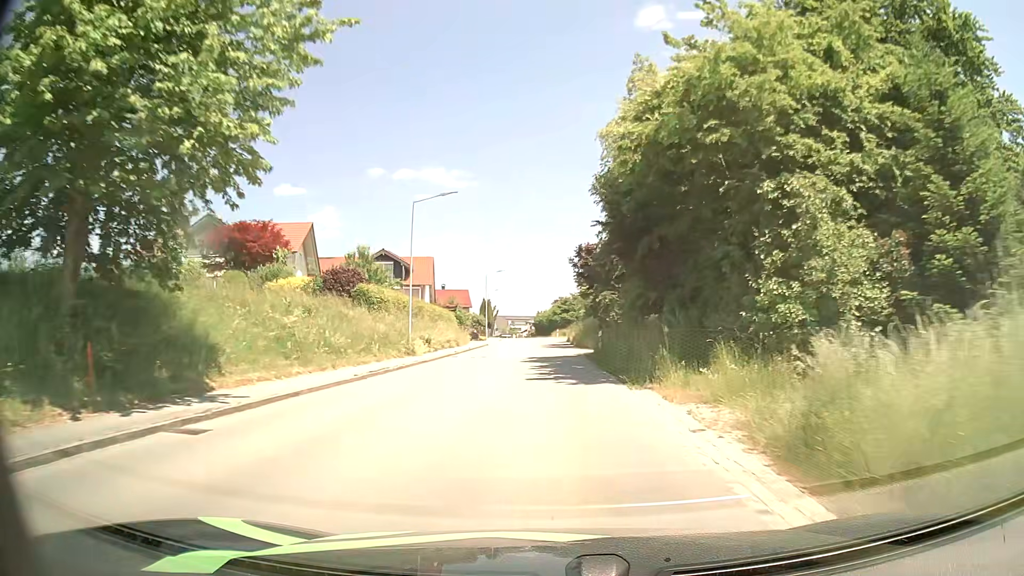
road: tertiary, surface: asphalt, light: Day
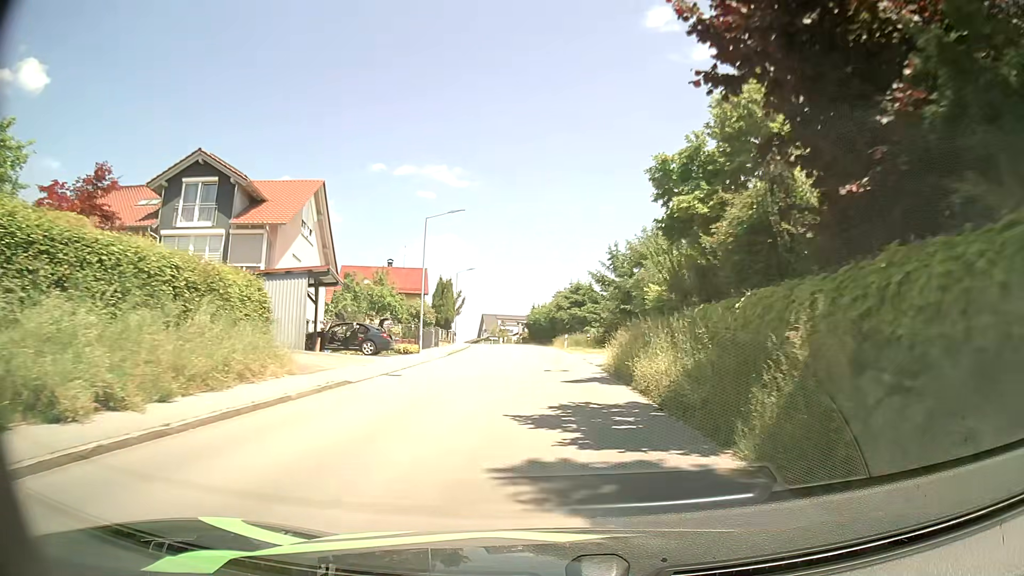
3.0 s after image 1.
(-0.3, +39.3) m; -1°
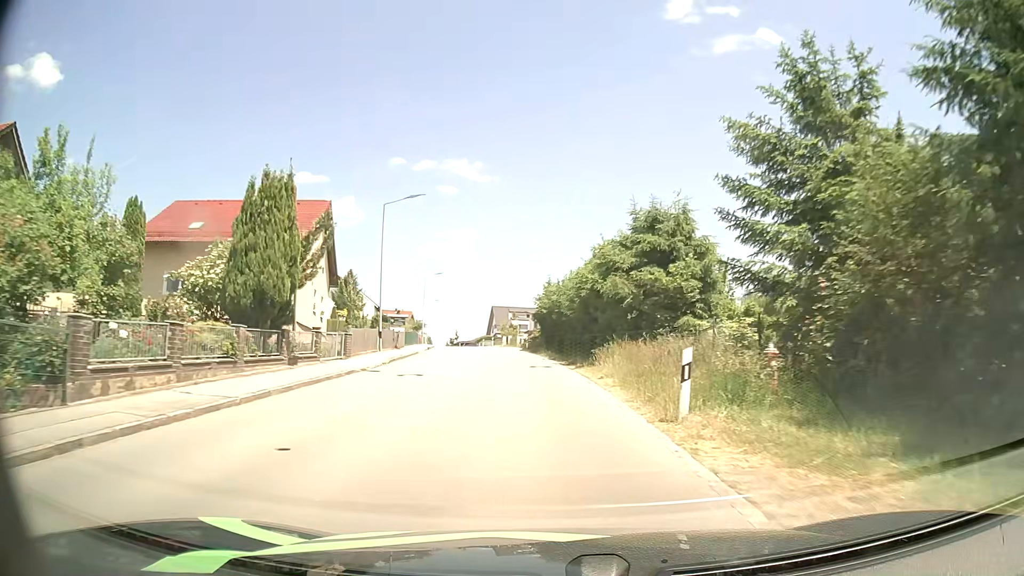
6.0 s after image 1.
(+0.3, +38.3) m; -1°
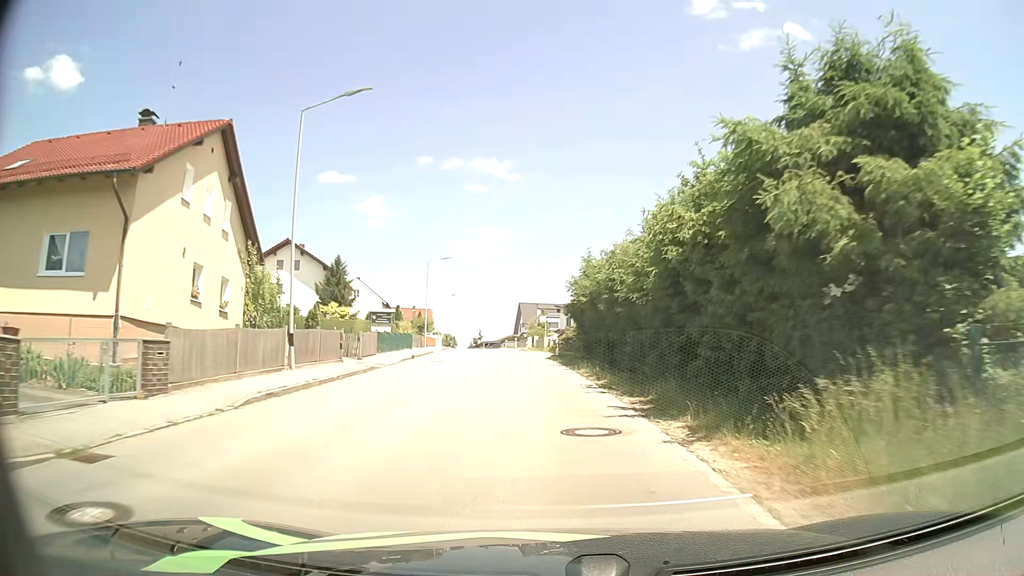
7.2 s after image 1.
(-0.4, +15.5) m; -3°
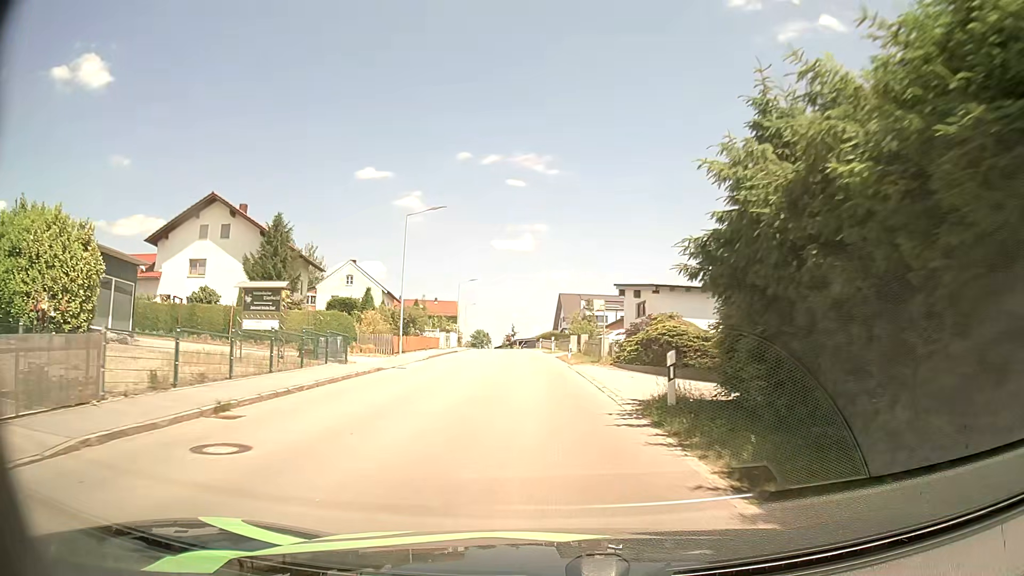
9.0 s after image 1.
(-0.7, +23.4) m; -3°
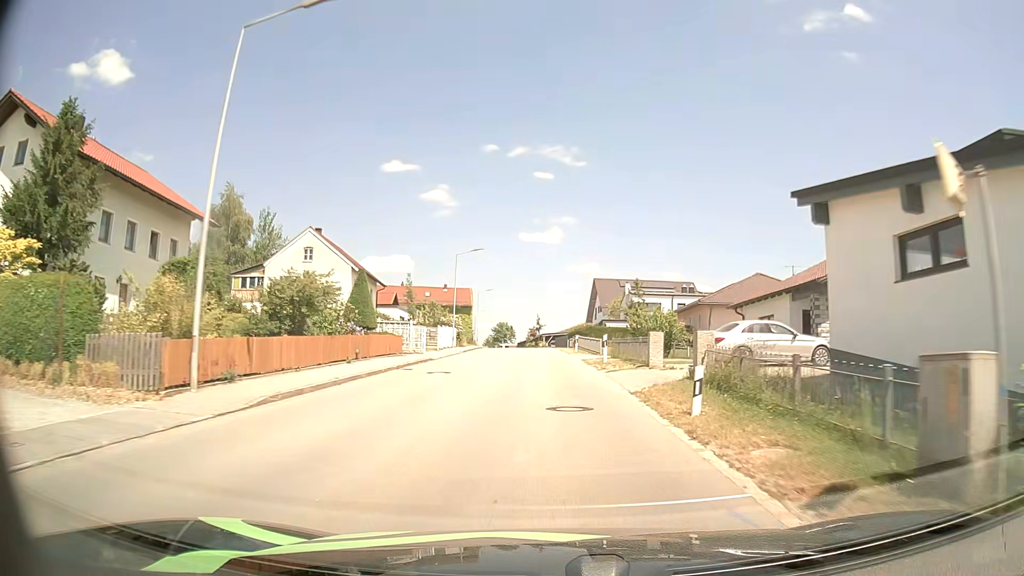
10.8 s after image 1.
(-0.7, +23.7) m; -2°
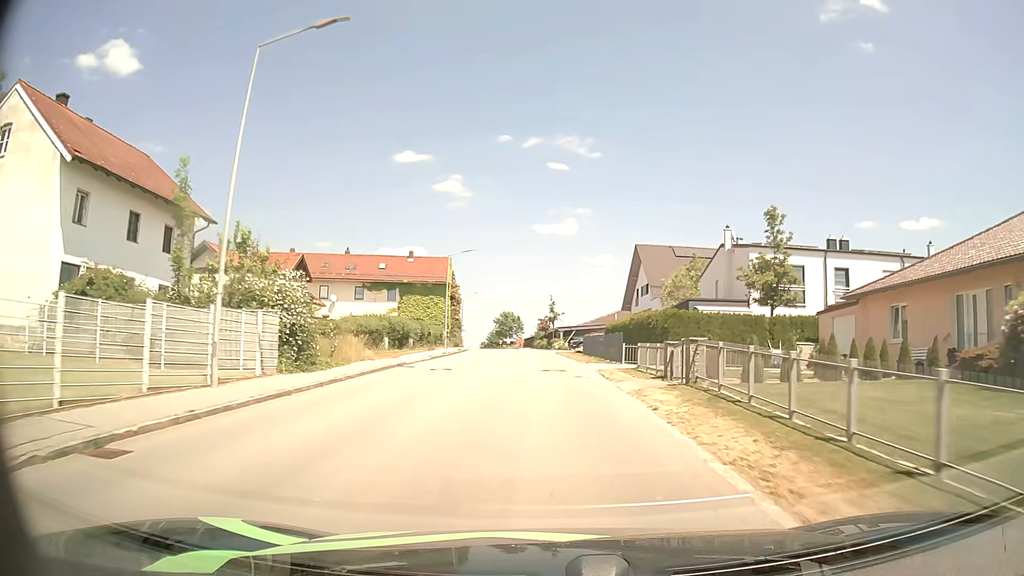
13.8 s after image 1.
(-0.5, +39.7) m; -1°
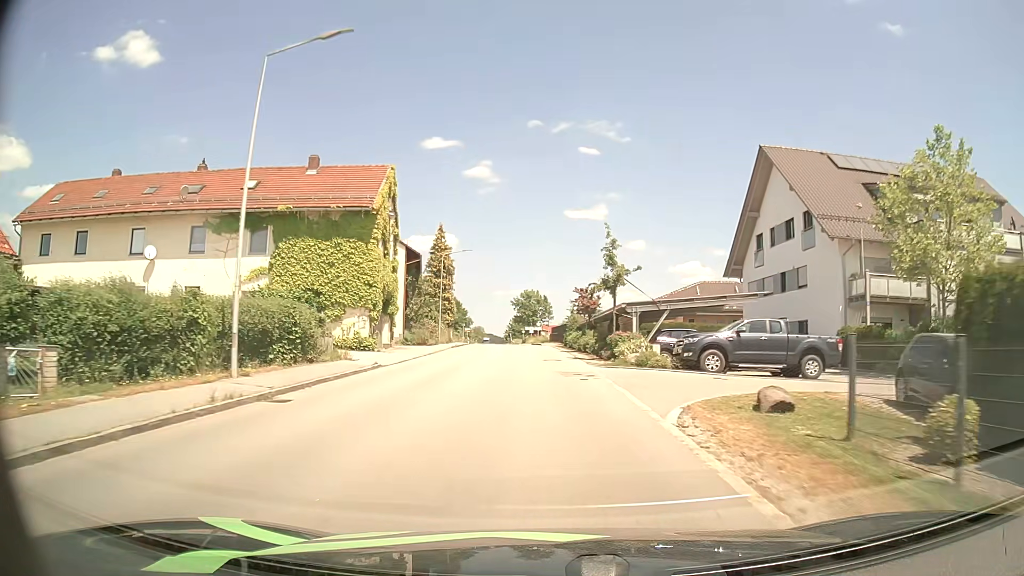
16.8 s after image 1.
(-0.6, +39.7) m; -2°
(0, +10) (0, +20) (-1, +30) (-1, +40) (-2, +50) (-2, +60) (-3, +70) (-4, +80) (-5, +90) (-6, +100) m
